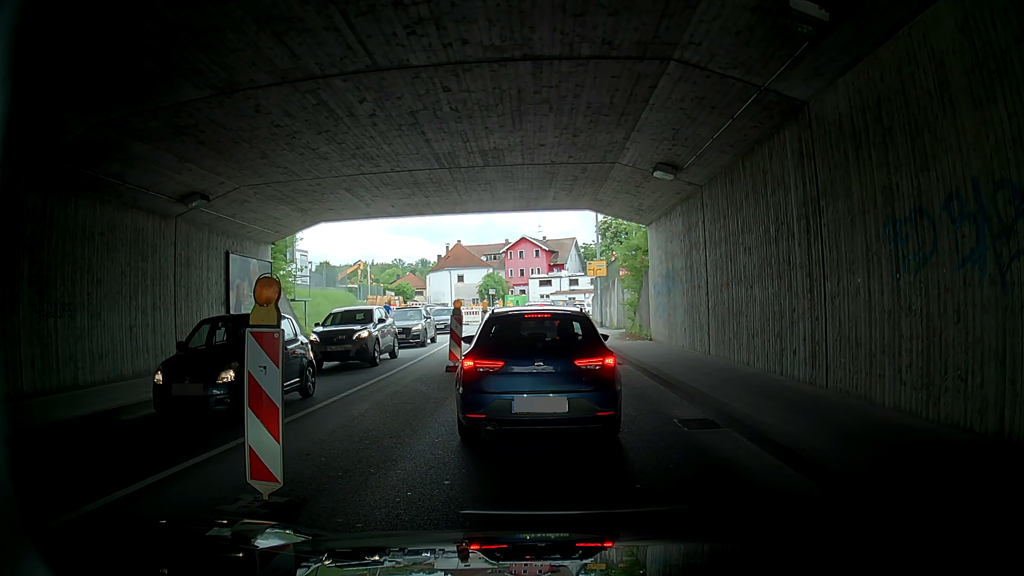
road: tertiary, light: Day
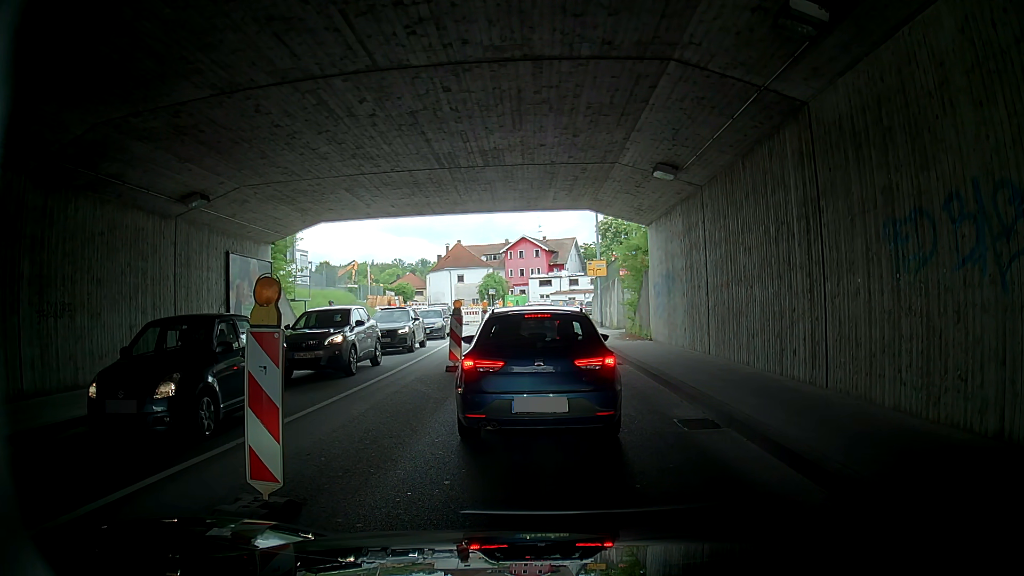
(0.0, 0.0) m; 0°
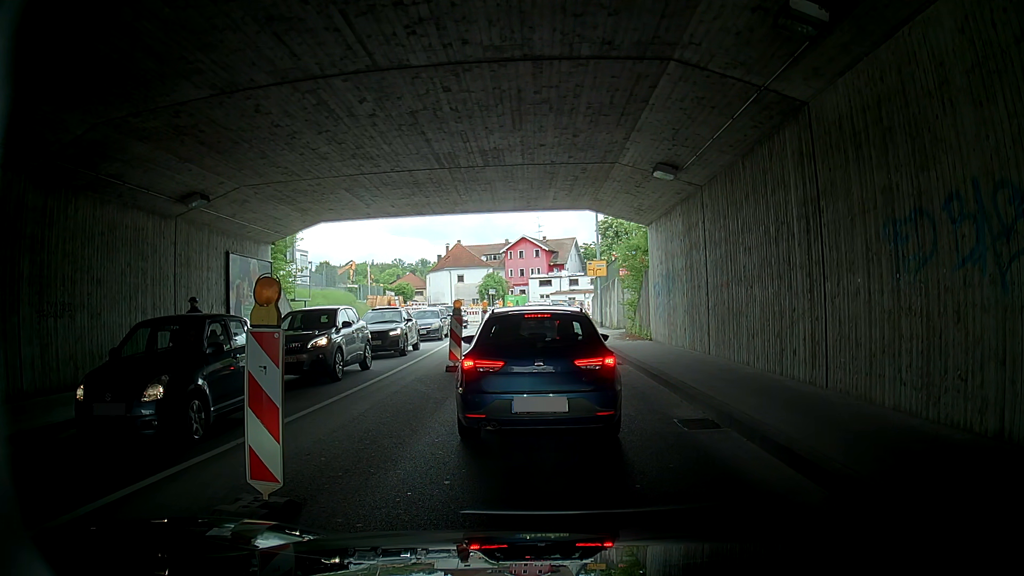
(0.0, 0.0) m; 0°
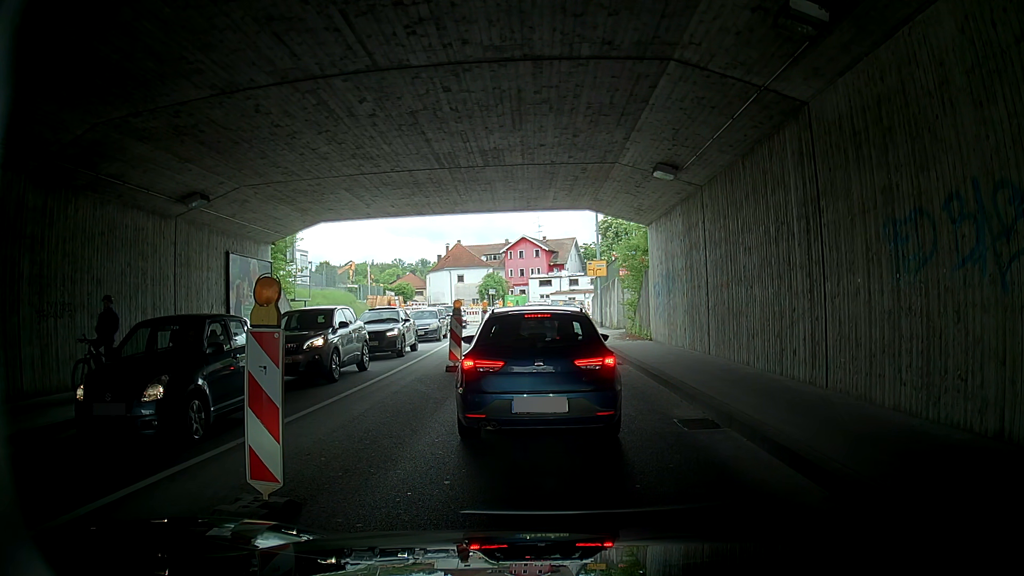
(0.0, 0.0) m; 0°
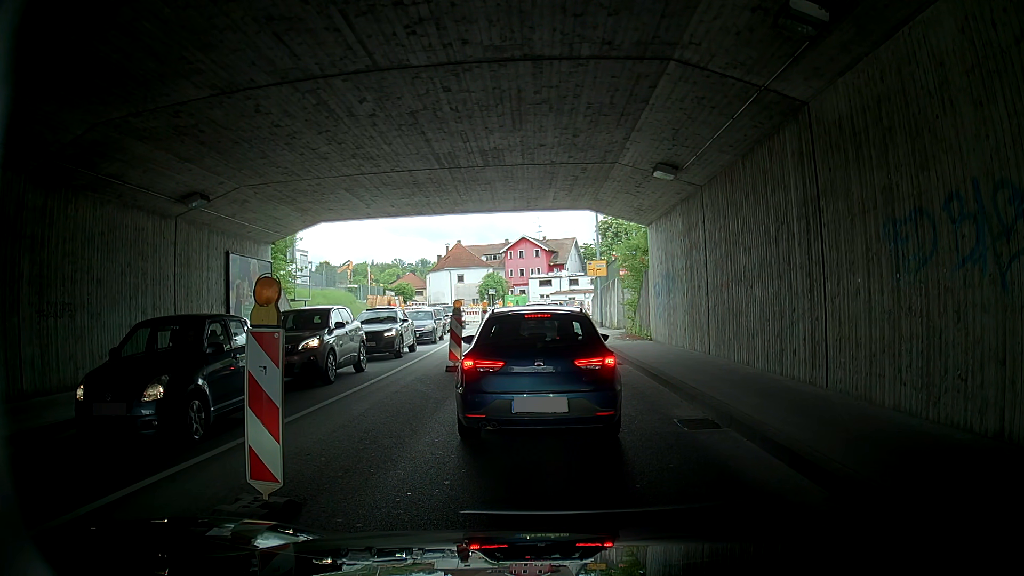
(0.0, 0.0) m; 0°
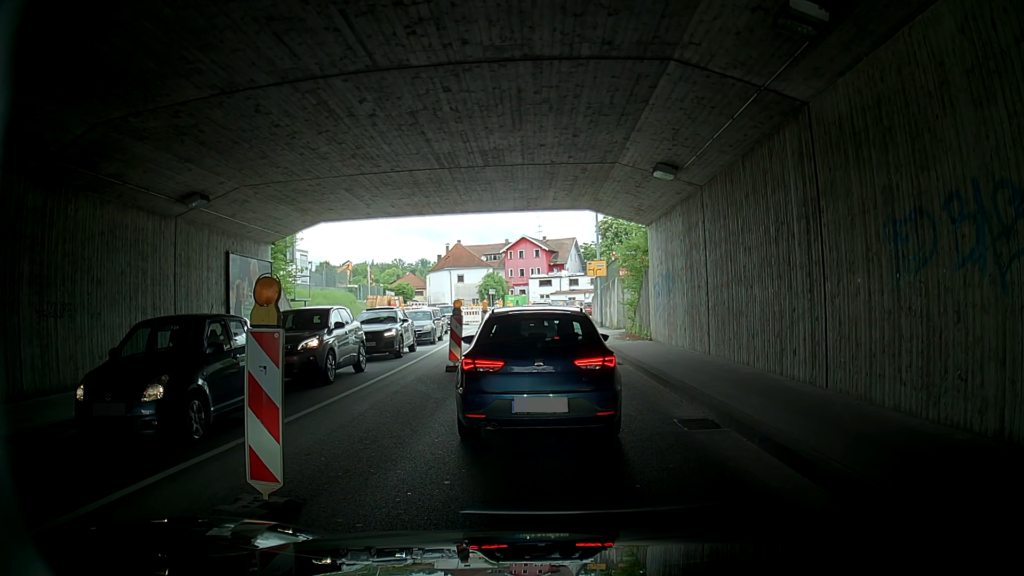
(0.0, 0.0) m; 0°
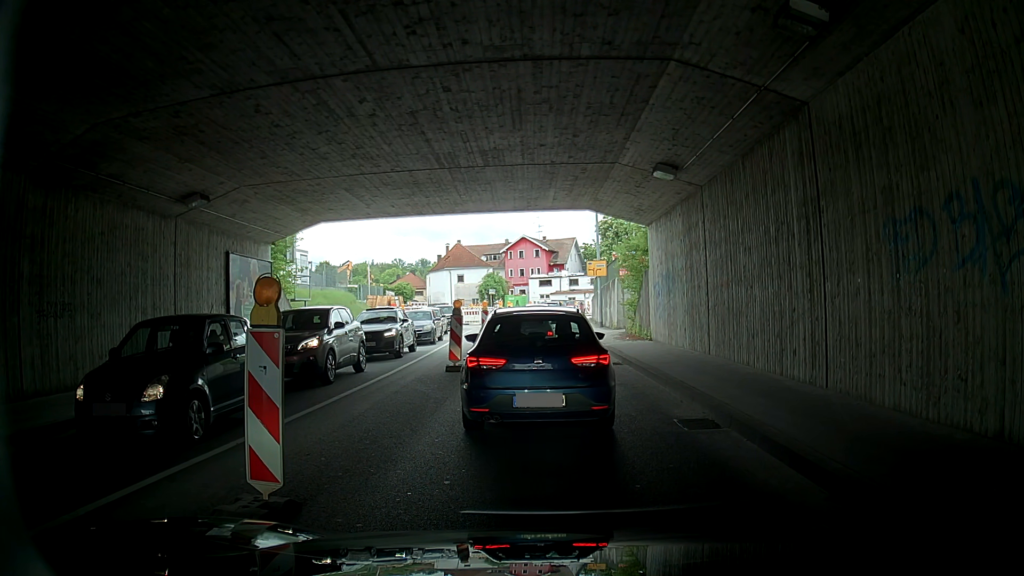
(0.0, 0.0) m; 0°
